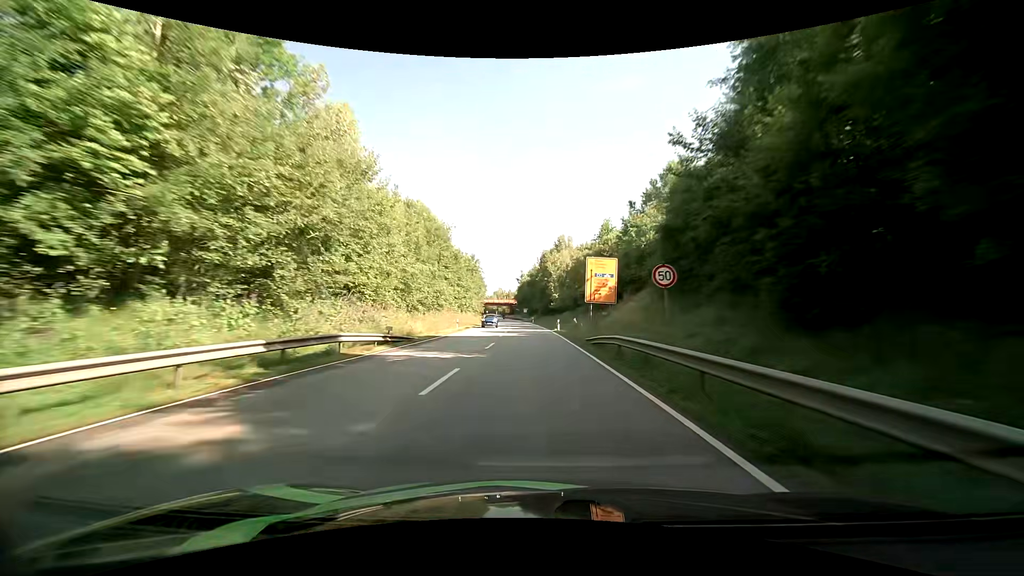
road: primary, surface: asphalt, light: Day
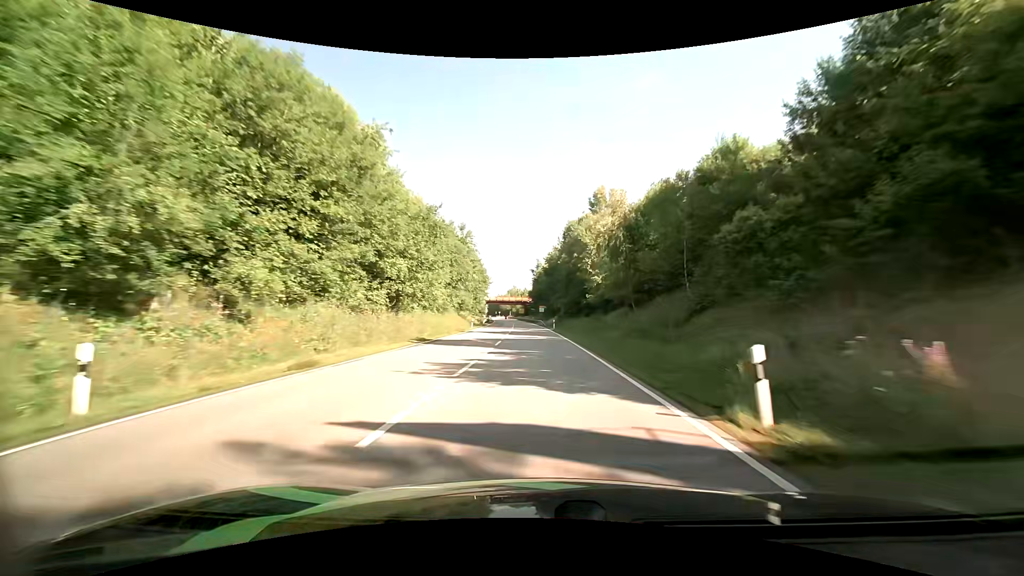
(-0.7, +39.6) m; -2°
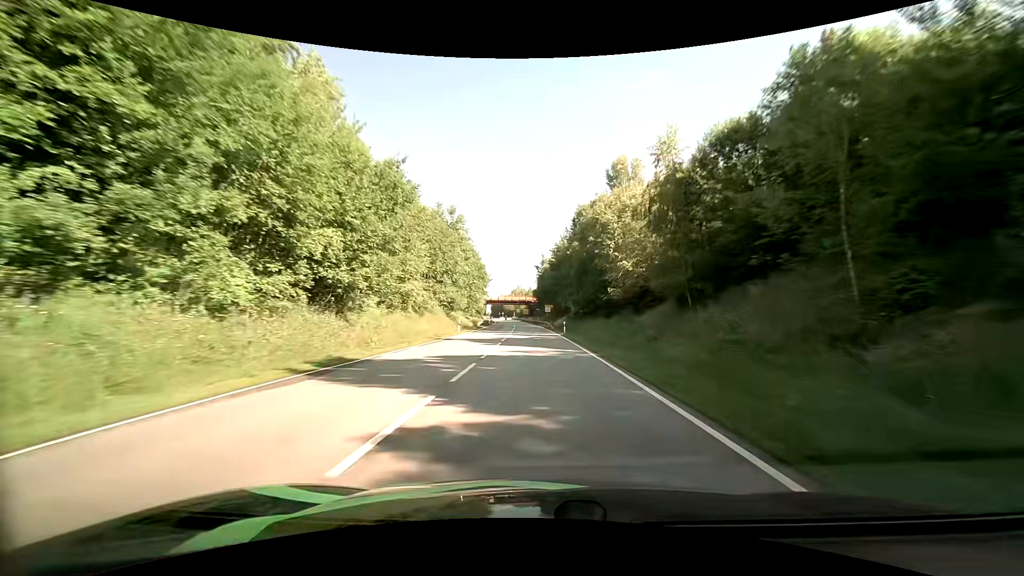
(-0.1, +12.8) m; -1°
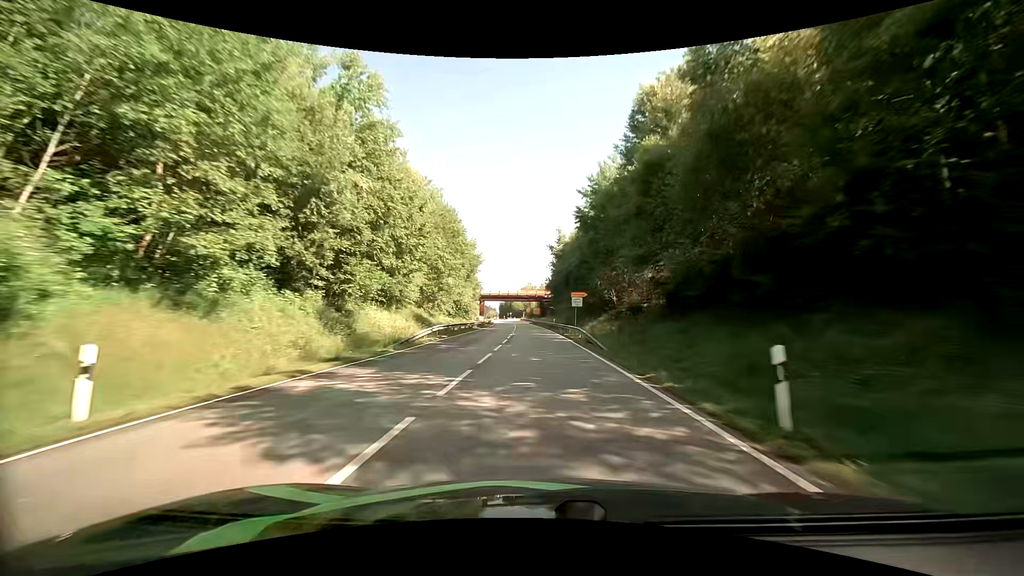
(-0.6, +37.8) m; -1°
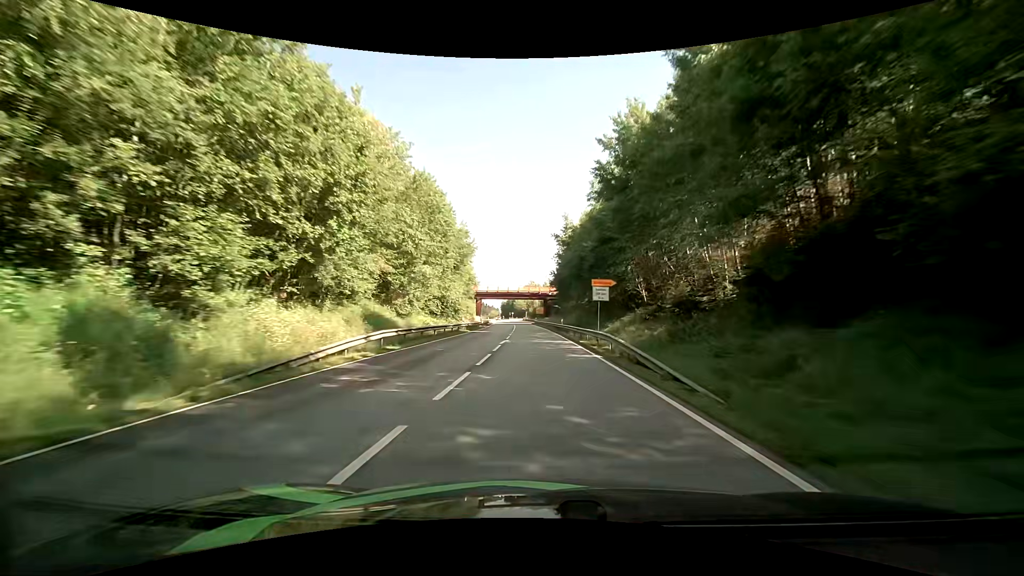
(-0.1, +12.4) m; 0°
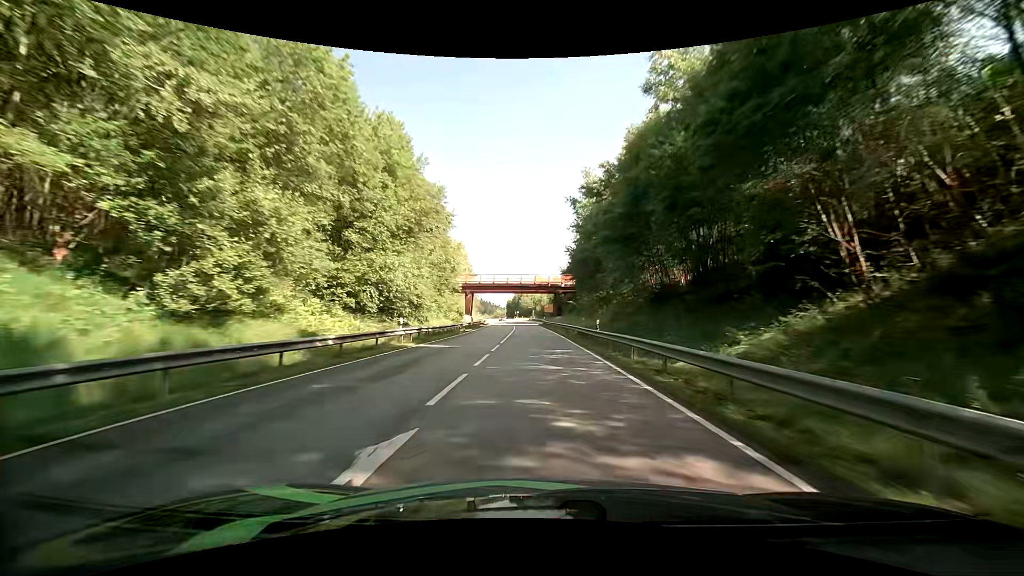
(-0.1, +24.4) m; -1°
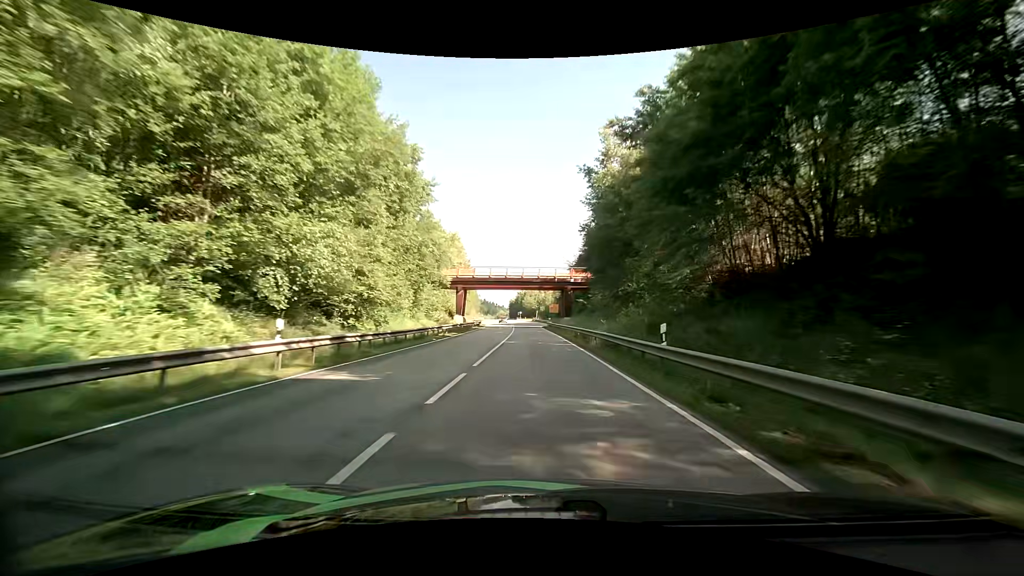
(-0.1, +12.0) m; 0°
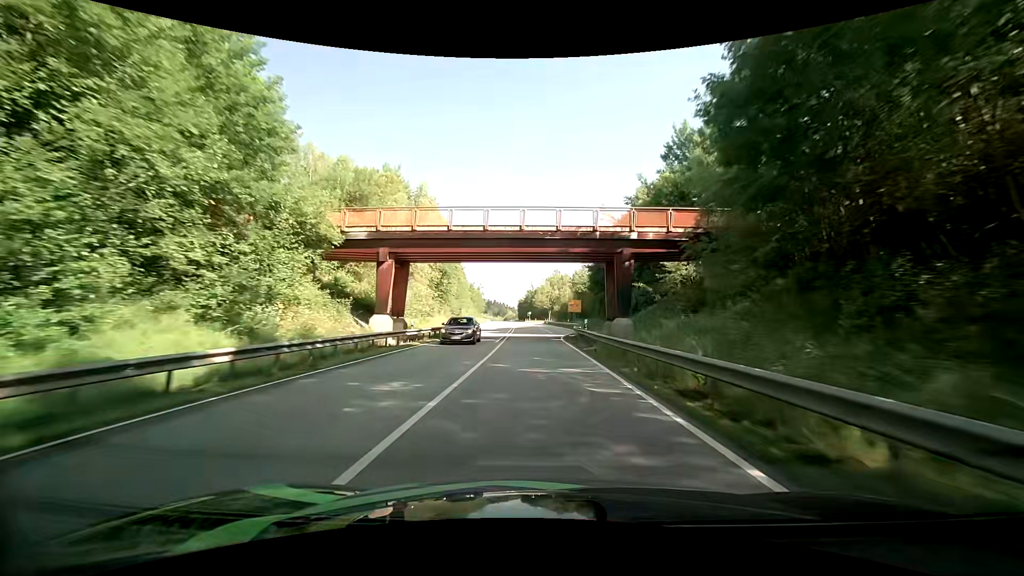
(-0.4, +35.6) m; -2°
(0, +10) (0, +20) (0, +30) (0, +40) (0, +50) (-1, +60) (-1, +70) (-2, +80) (-2, +90) (-3, +100) m
